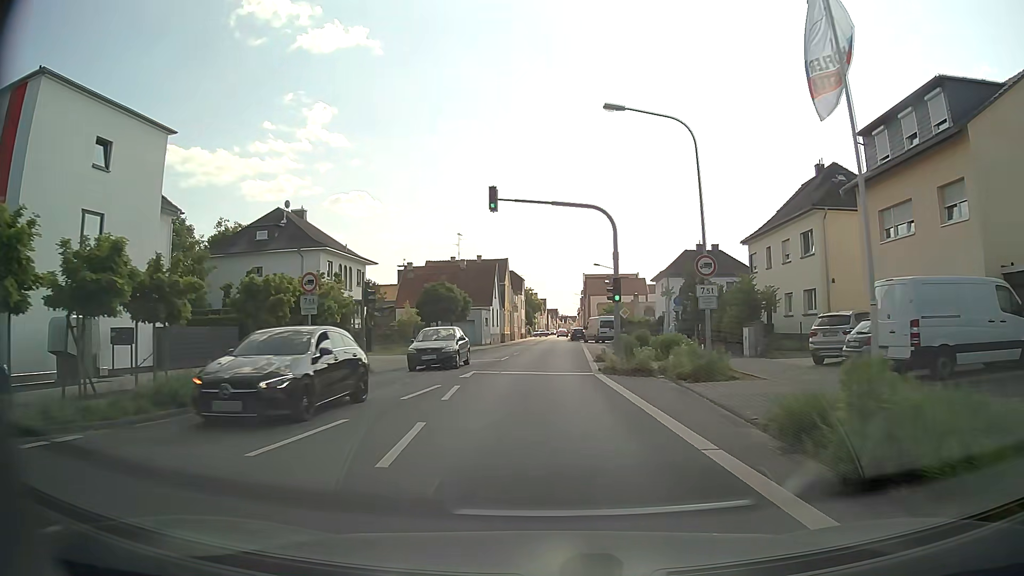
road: tertiary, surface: asphalt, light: Day
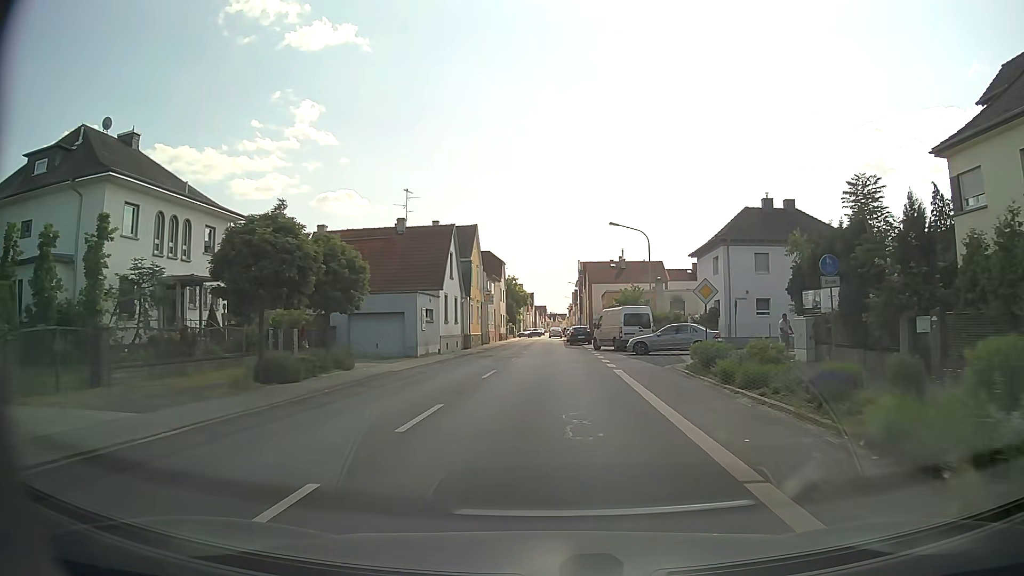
(+0.2, +25.3) m; +1°
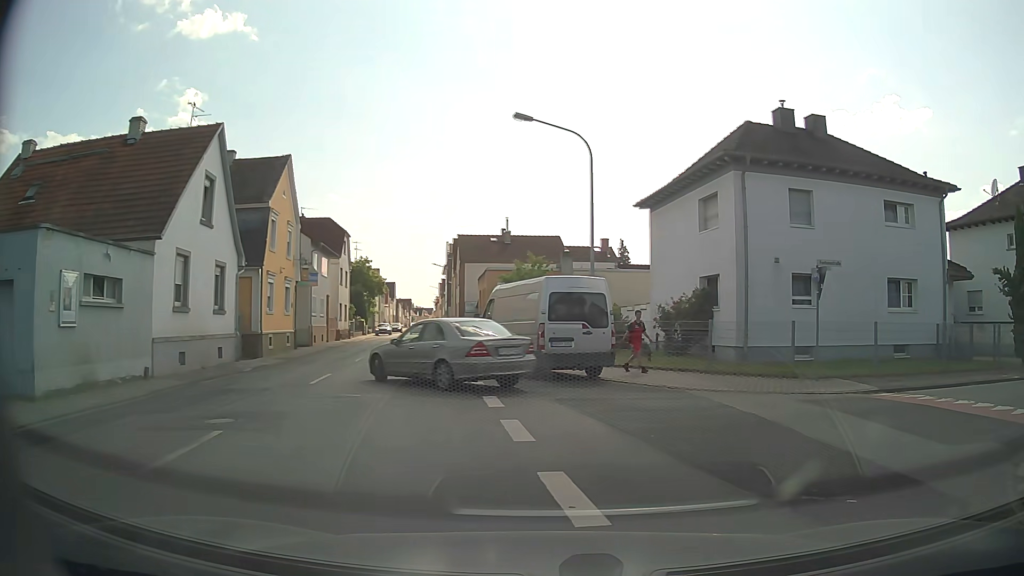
(+0.7, +20.4) m; +11°
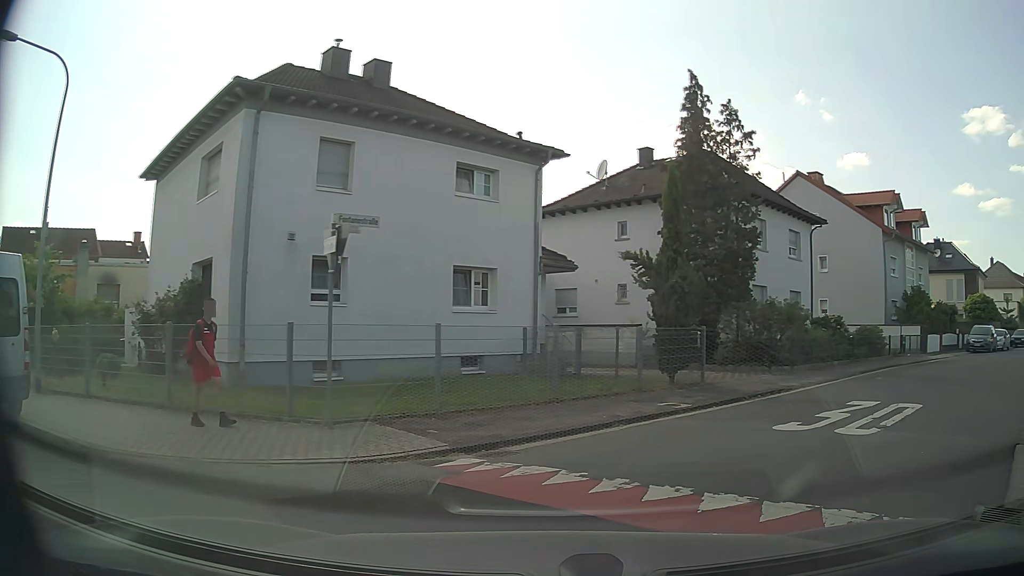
(+2.0, +6.3) m; +39°
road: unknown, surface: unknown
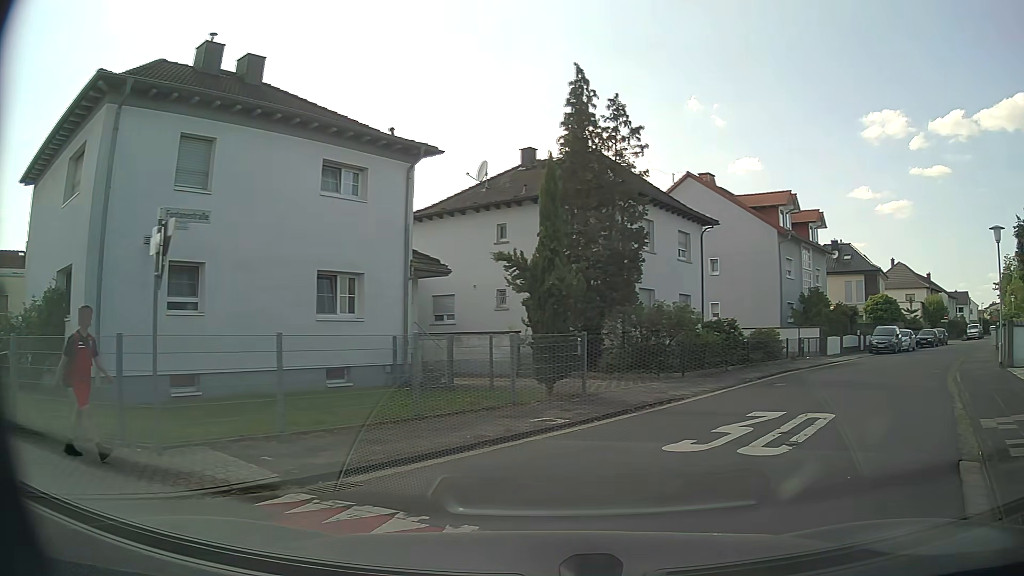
(+0.1, +1.3) m; +8°
